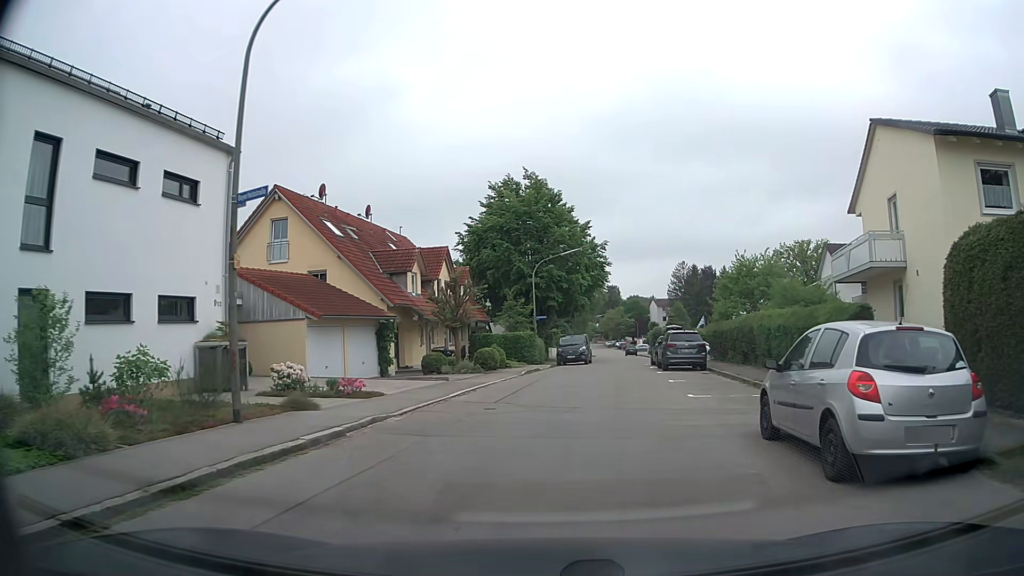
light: Day
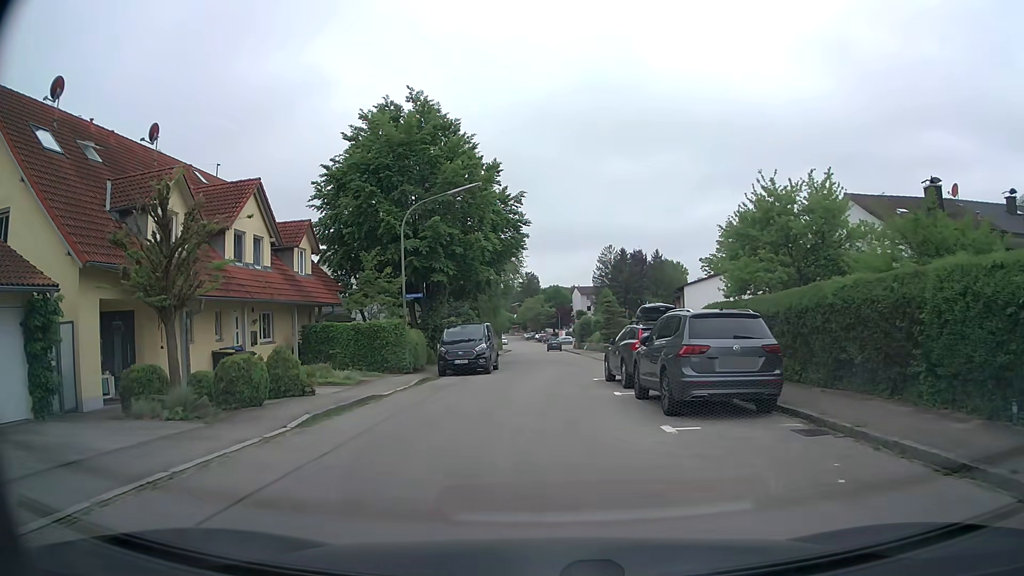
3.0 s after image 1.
(+1.7, +17.2) m; +7°
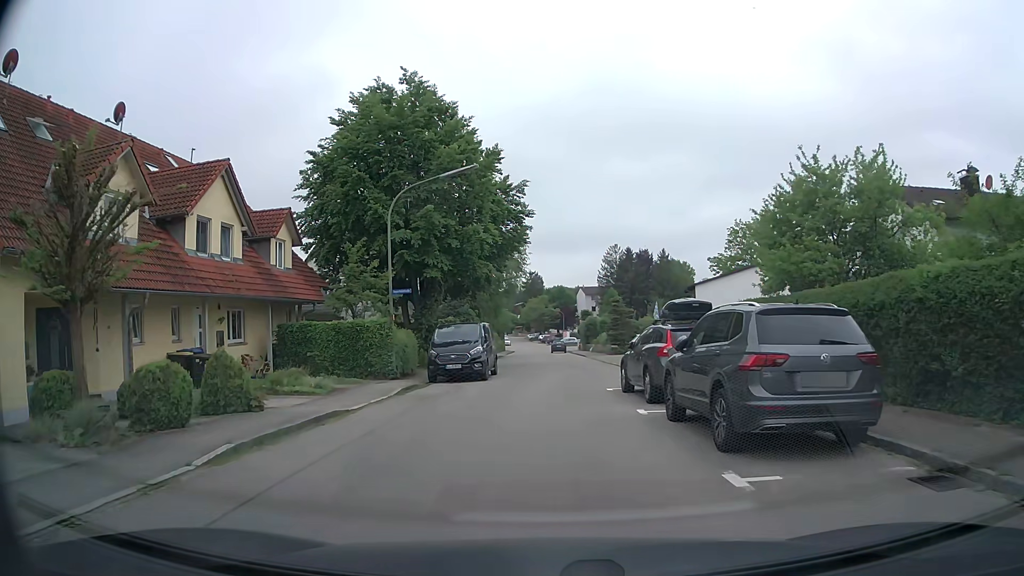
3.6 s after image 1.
(0.0, +3.1) m; 0°
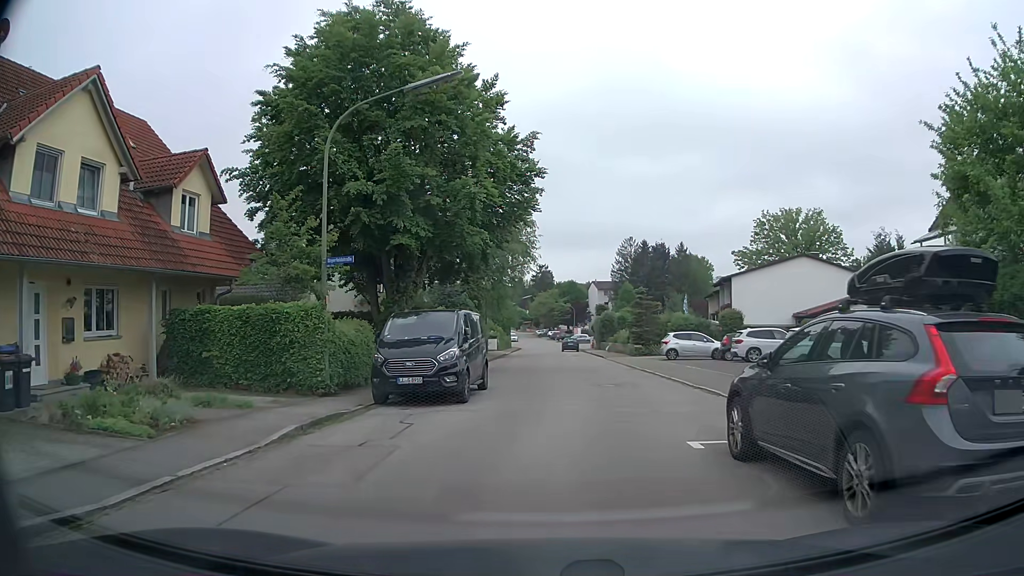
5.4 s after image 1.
(-0.1, +8.5) m; 0°
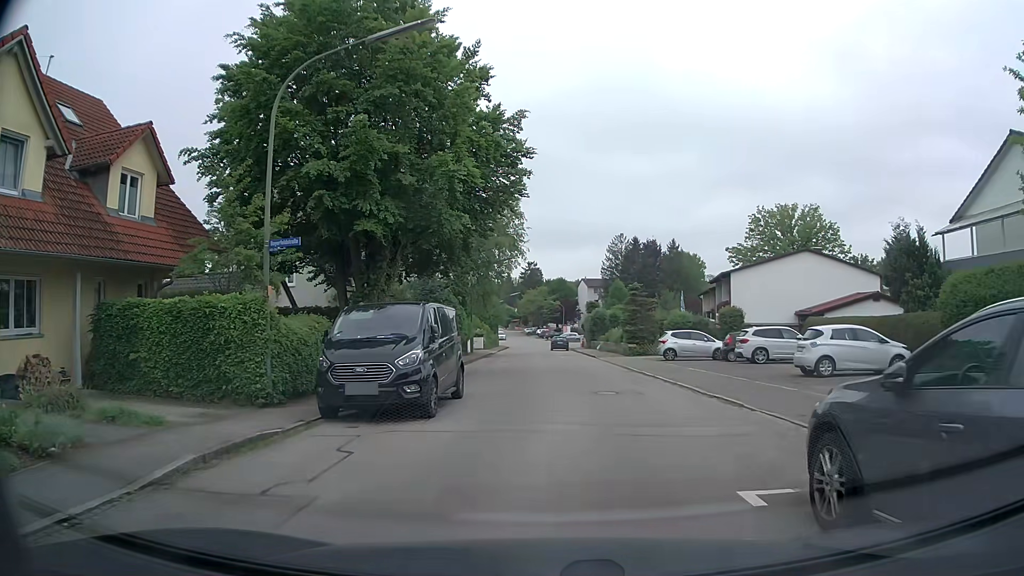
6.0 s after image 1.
(0.0, +2.8) m; -1°
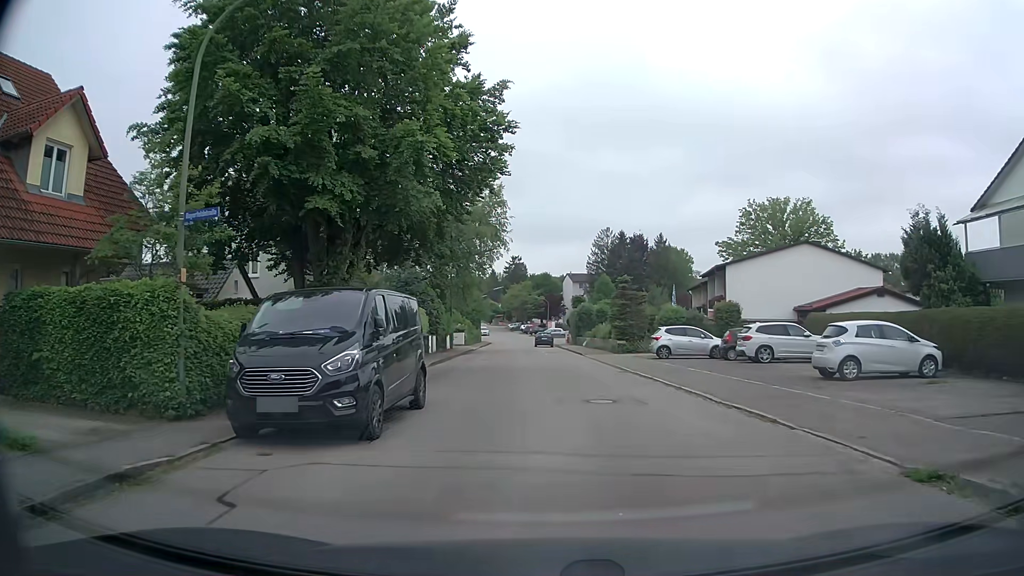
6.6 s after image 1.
(+0.1, +2.8) m; +1°
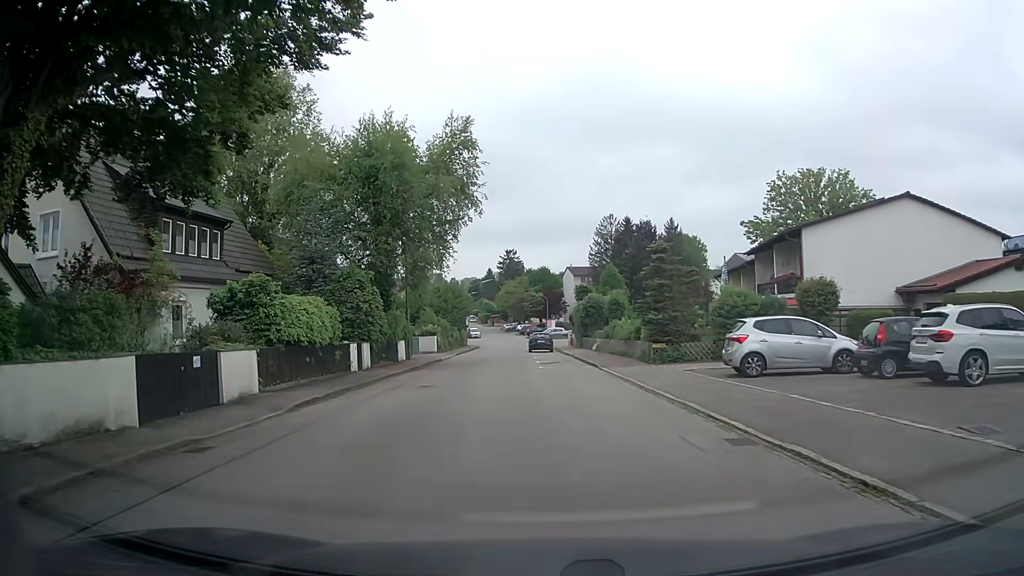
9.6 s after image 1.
(+0.5, +15.2) m; +2°
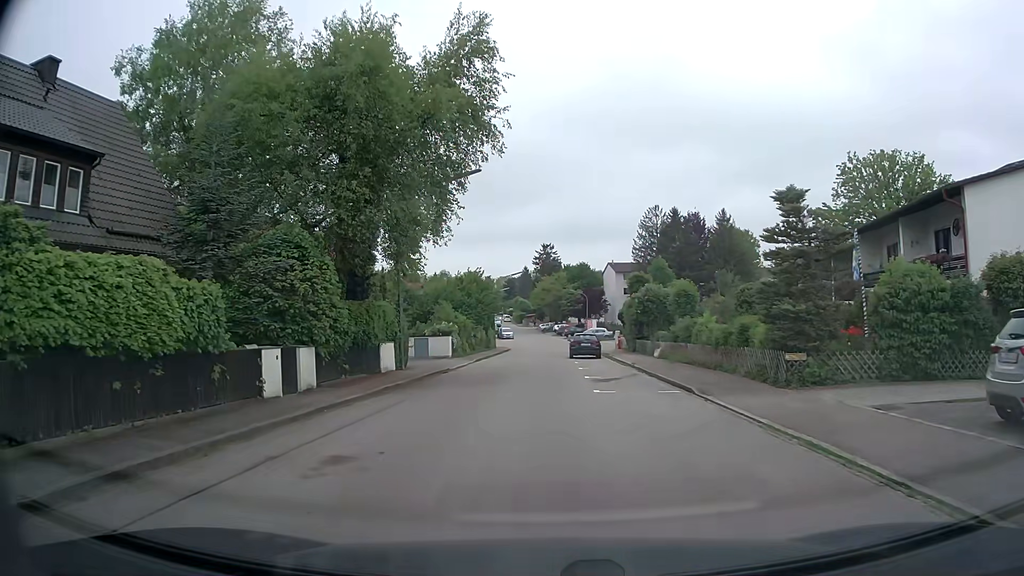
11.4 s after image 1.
(-0.6, +11.0) m; -4°
